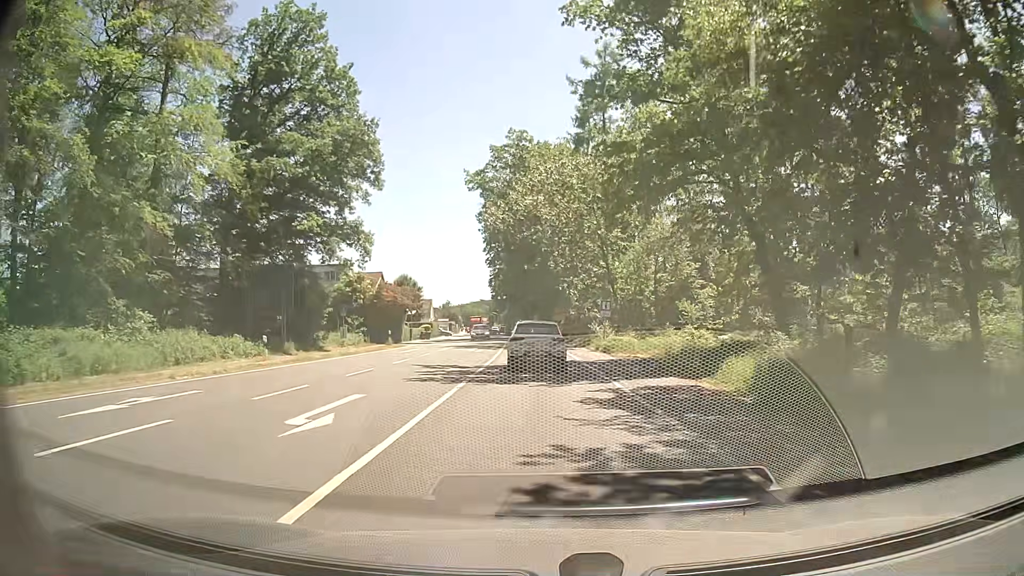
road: primary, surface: asphalt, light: Day
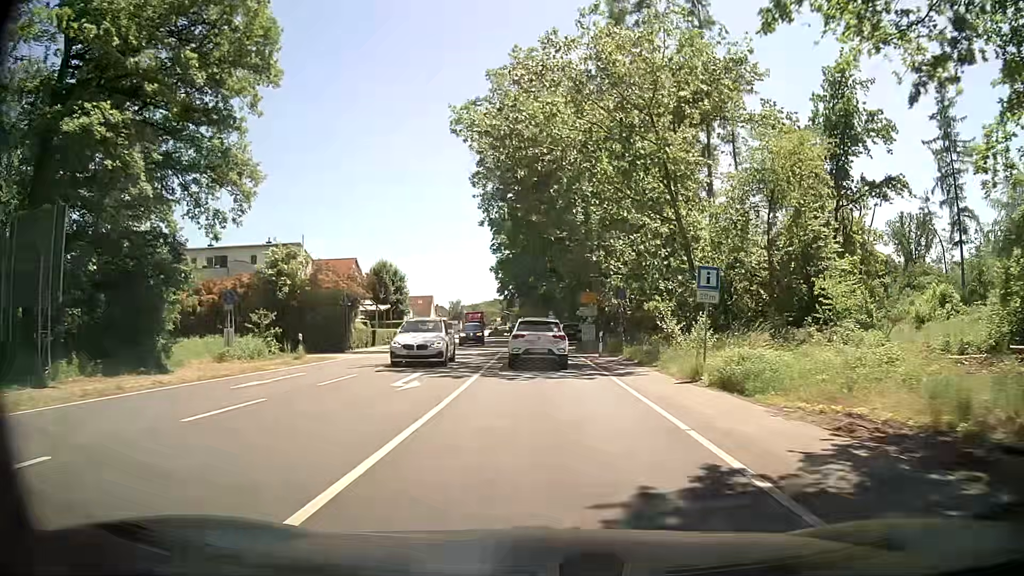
(-0.2, +21.3) m; -1°
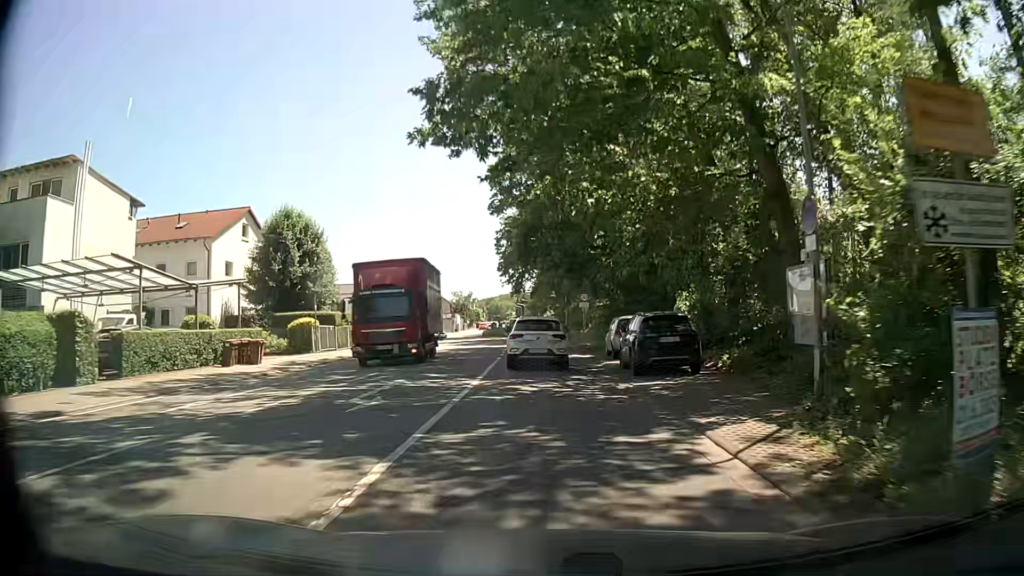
(-0.6, +33.9) m; -1°
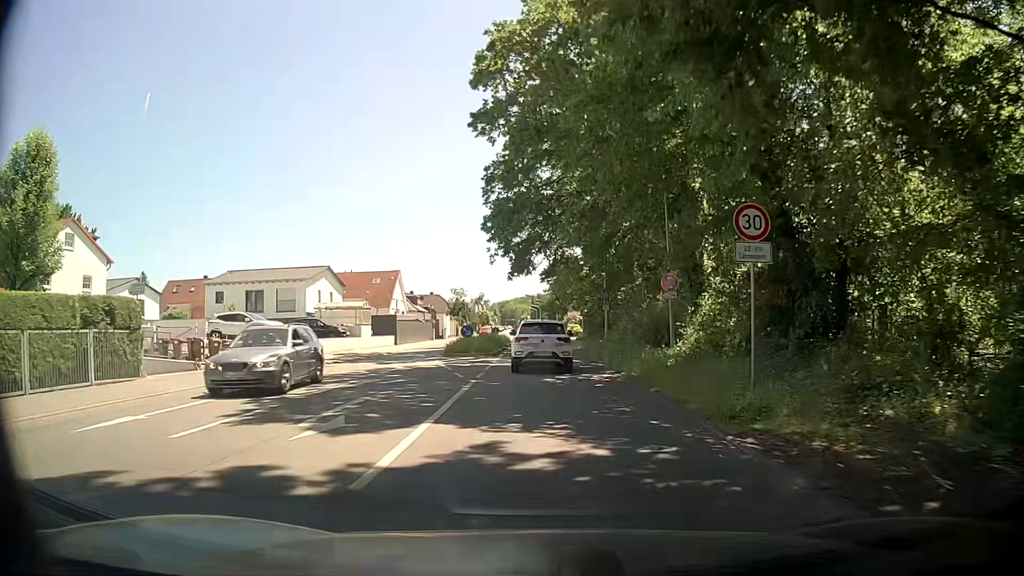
(-0.6, +32.2) m; -2°
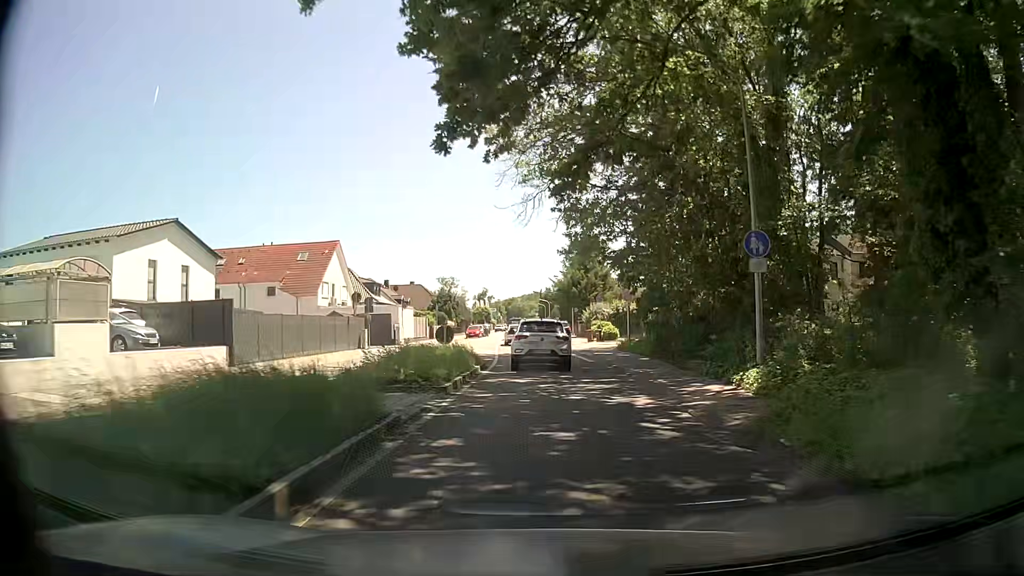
(-0.3, +30.5) m; -2°
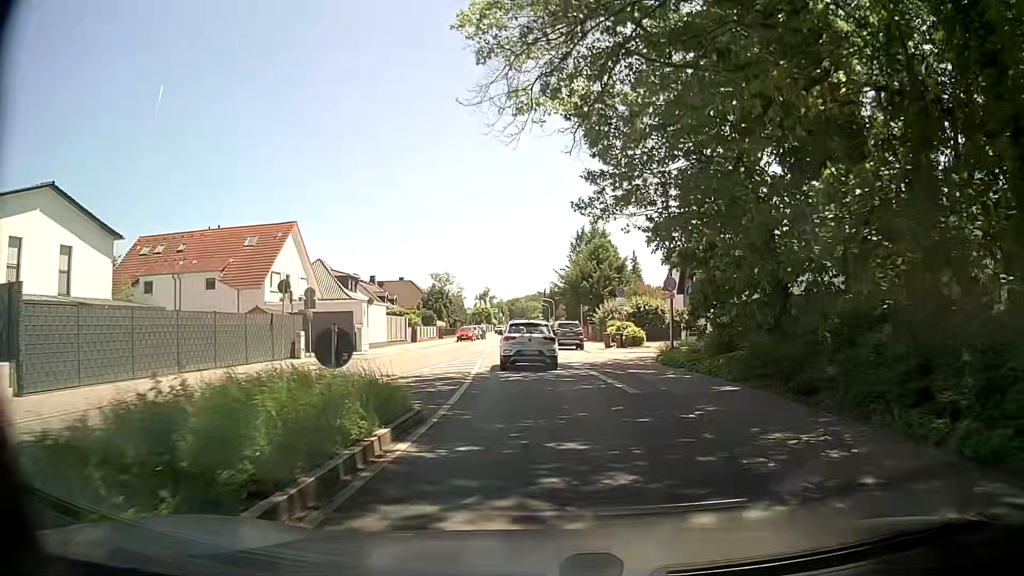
(+0.2, +11.7) m; 0°
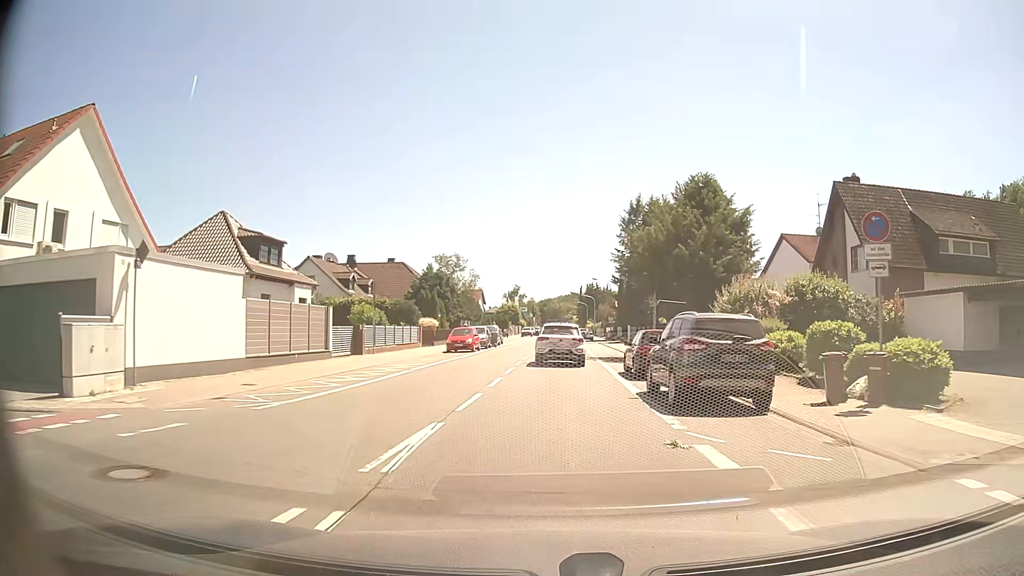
(-0.9, +28.2) m; -2°
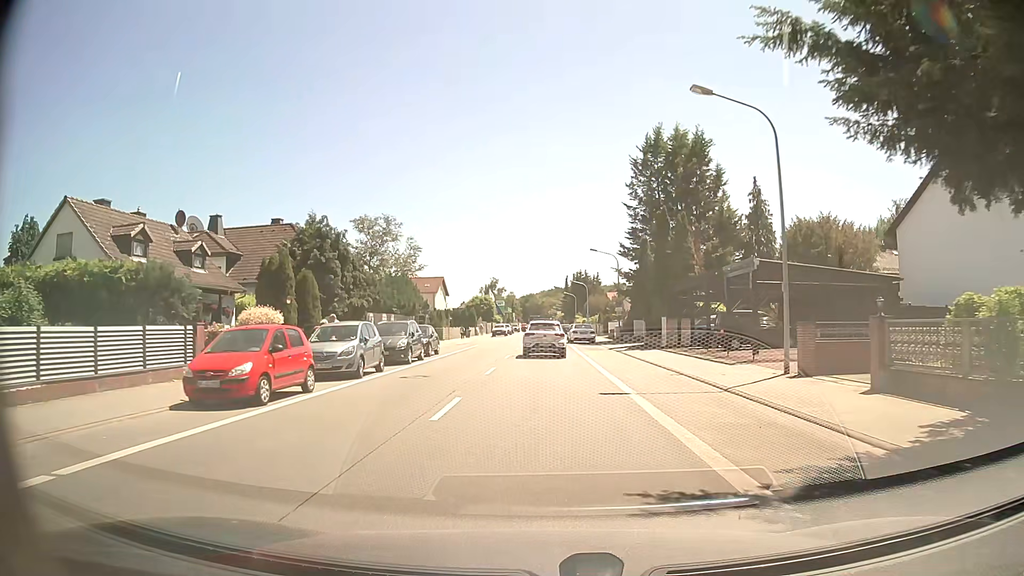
(+0.7, +28.3) m; +2°
